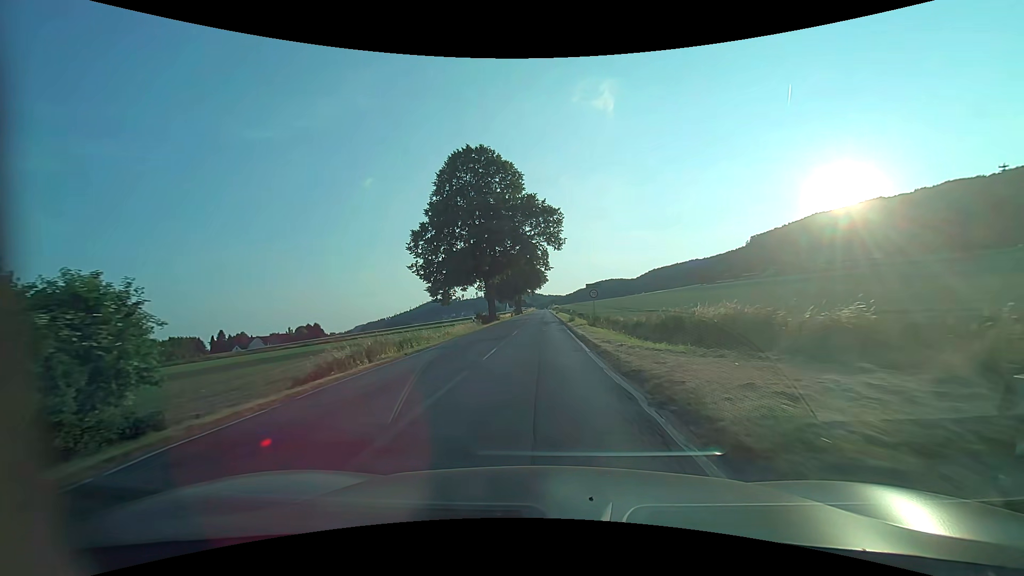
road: secondary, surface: asphalt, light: Day
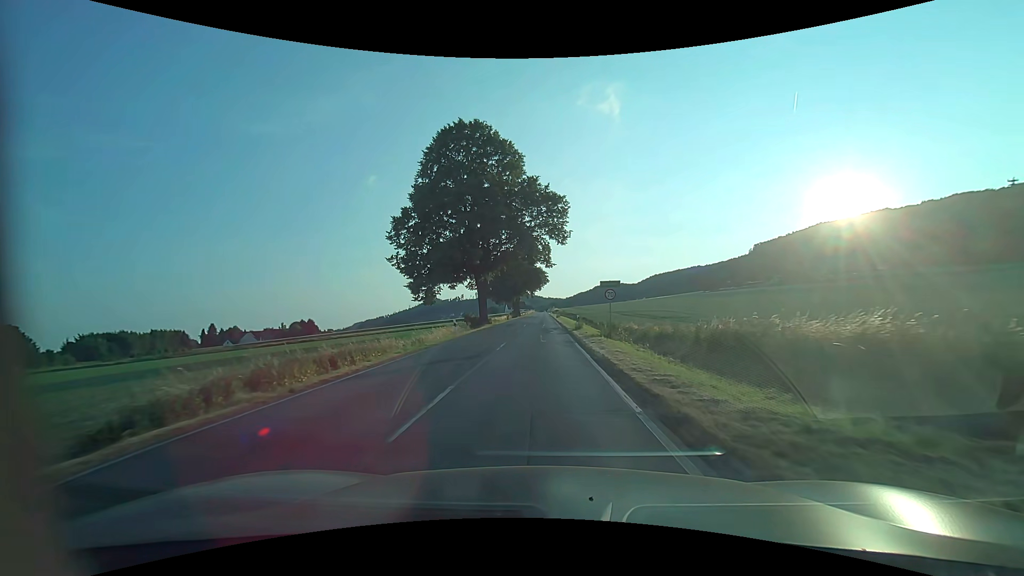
(-0.1, +8.0) m; -1°
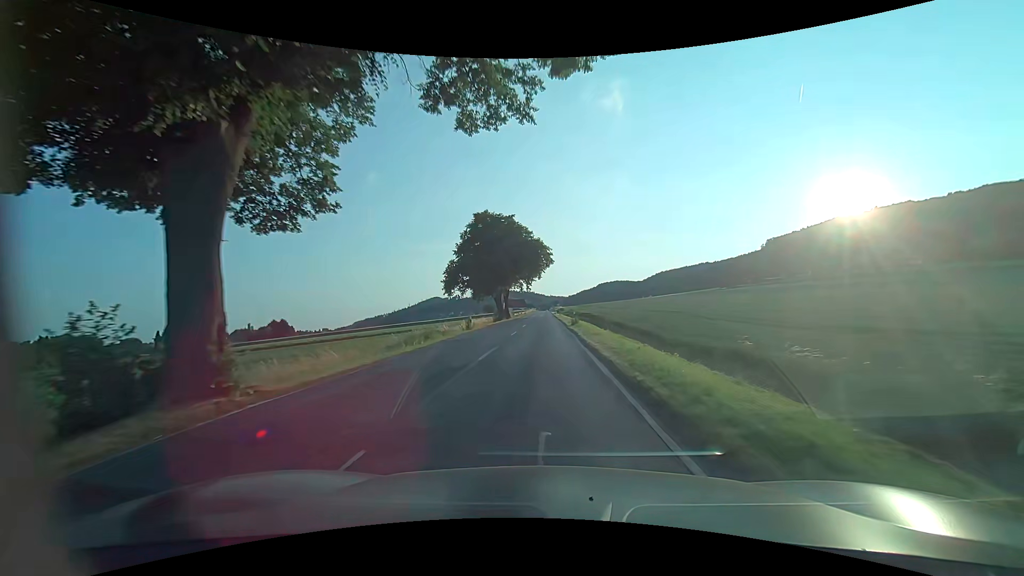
(+0.4, +40.8) m; 0°
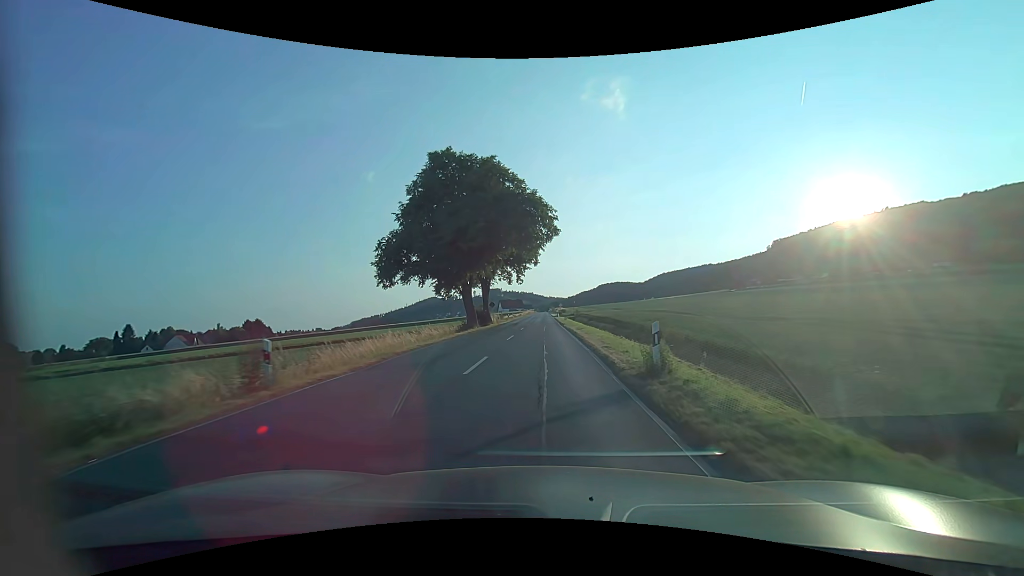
(-0.1, +26.9) m; 0°
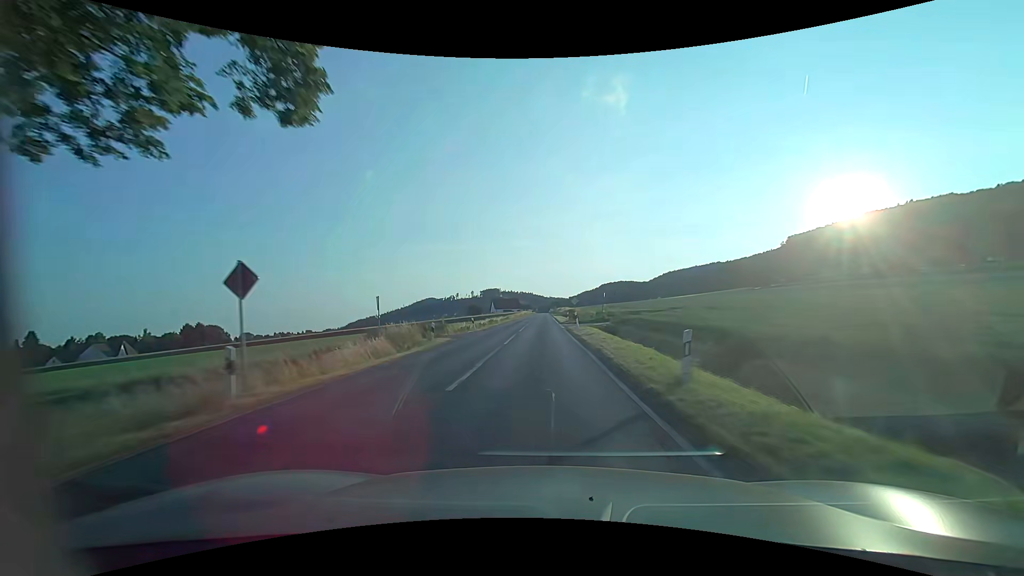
(+0.3, +50.5) m; 0°
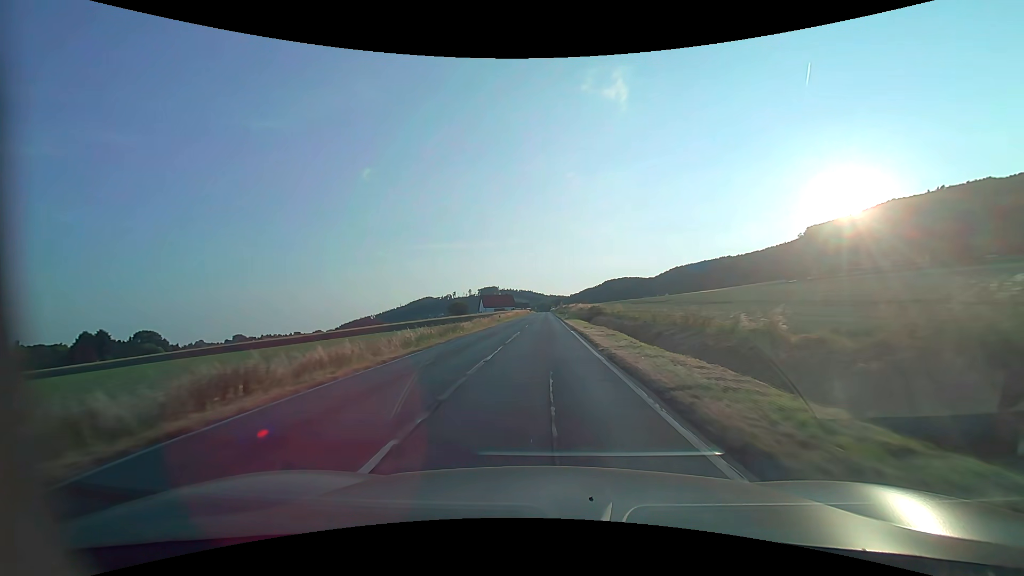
(0.0, +55.3) m; 0°
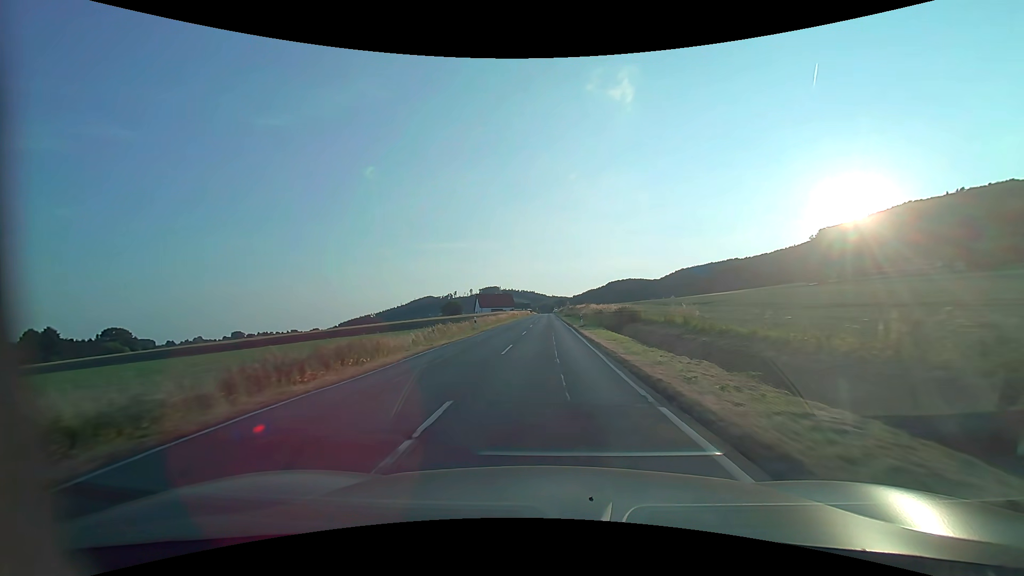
(-0.1, +21.8) m; -1°
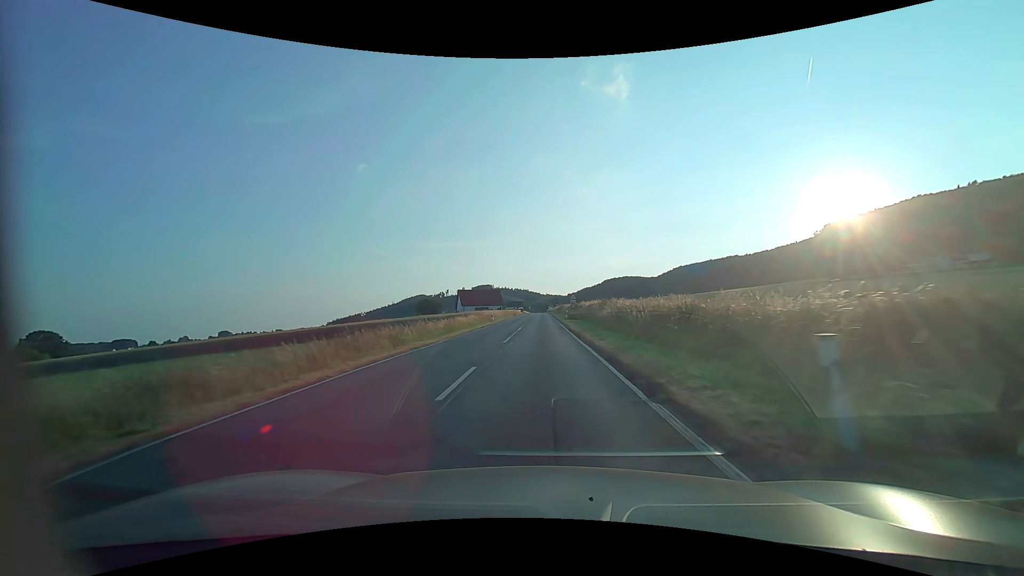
(+0.4, +32.5) m; +1°
(0, +10) (0, +20) (0, +30) (0, +40) (0, +50) (0, +60) (0, +70) (0, +80) (0, +90) (0, +100) m
